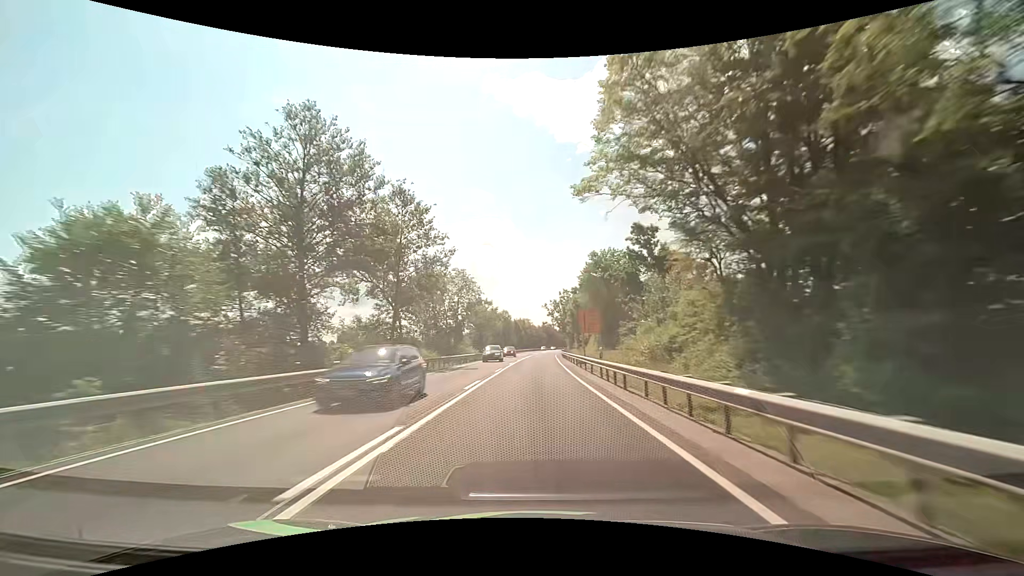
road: primary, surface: asphalt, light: Day
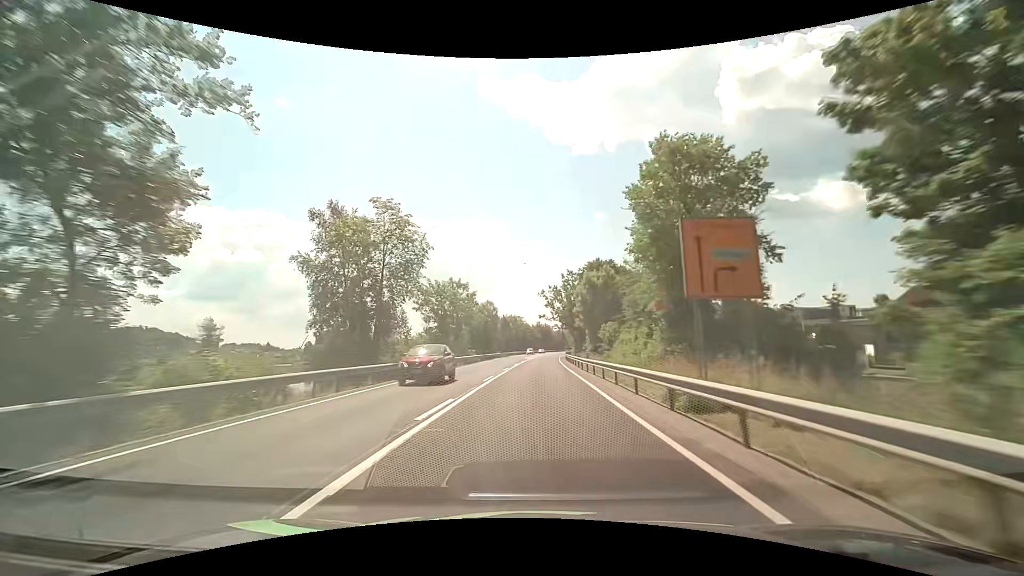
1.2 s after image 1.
(+0.3, +31.0) m; +1°
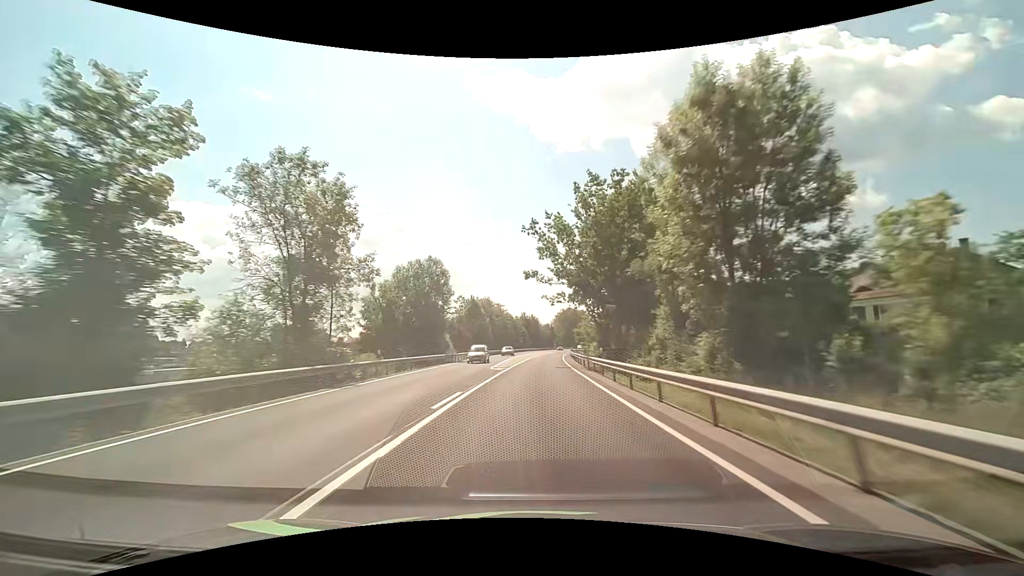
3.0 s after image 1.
(+0.6, +46.6) m; +2°
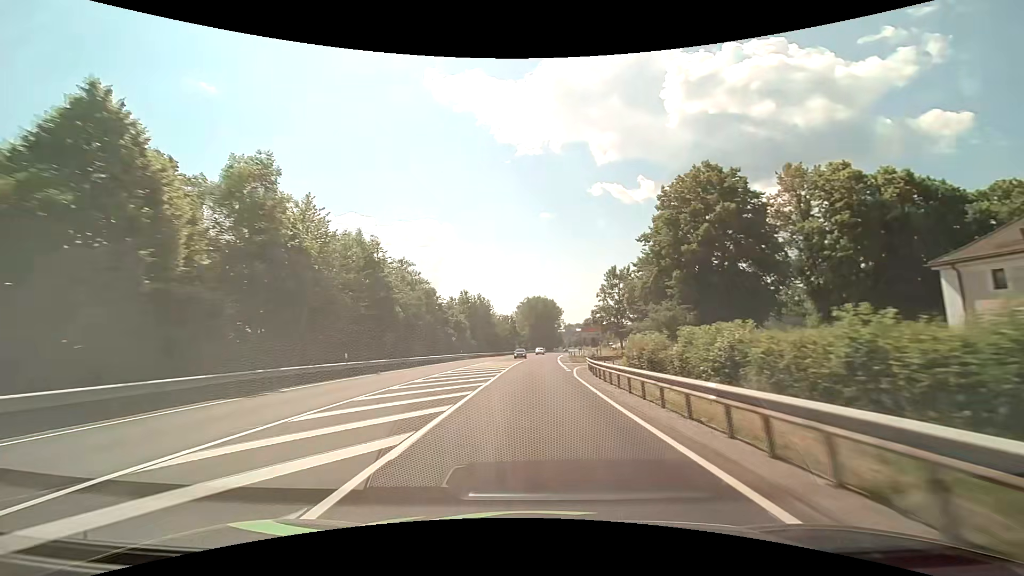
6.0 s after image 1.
(+2.6, +77.7) m; +5°
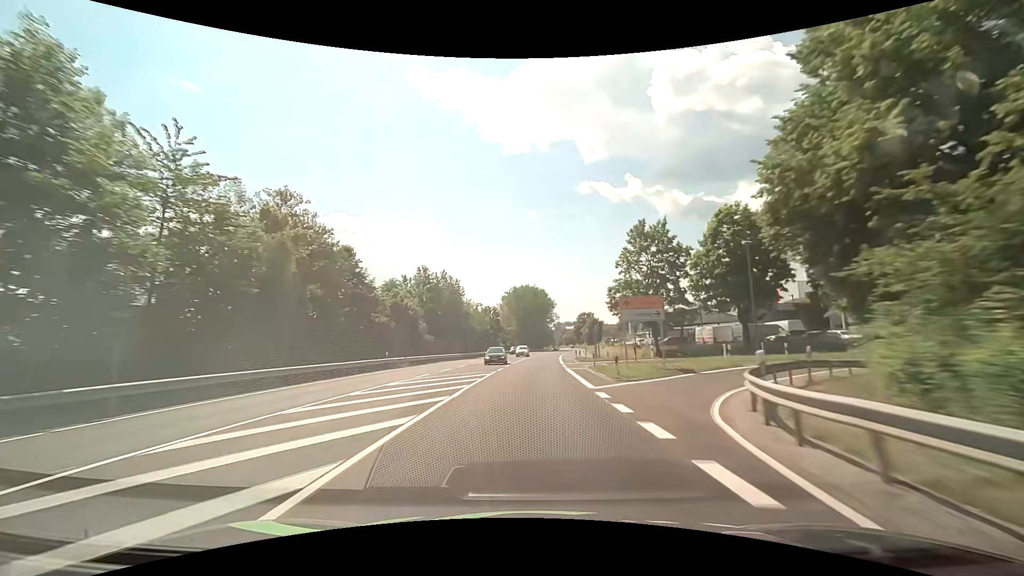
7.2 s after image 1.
(+0.3, +30.9) m; +1°
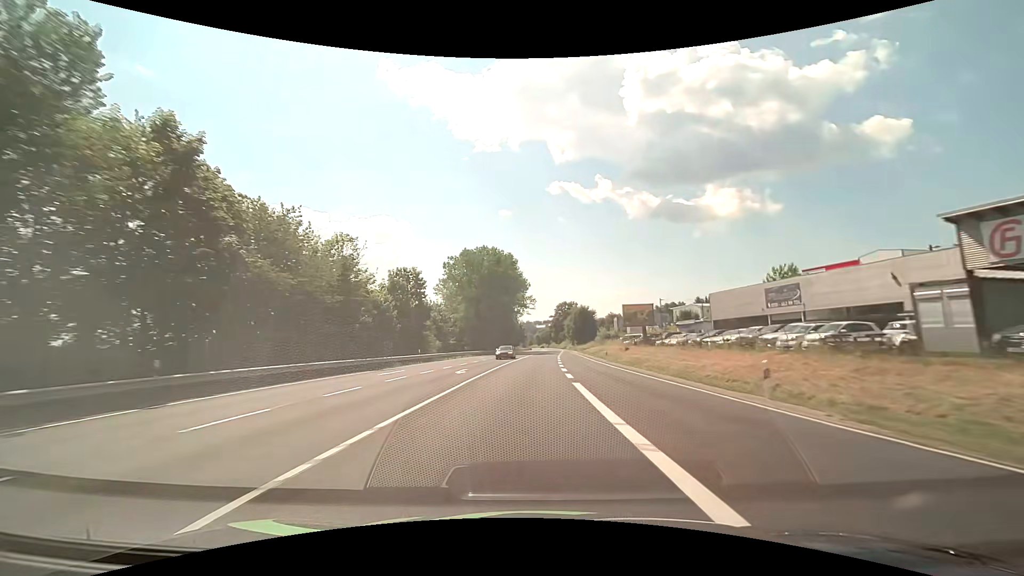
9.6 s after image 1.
(+1.9, +61.5) m; +4°
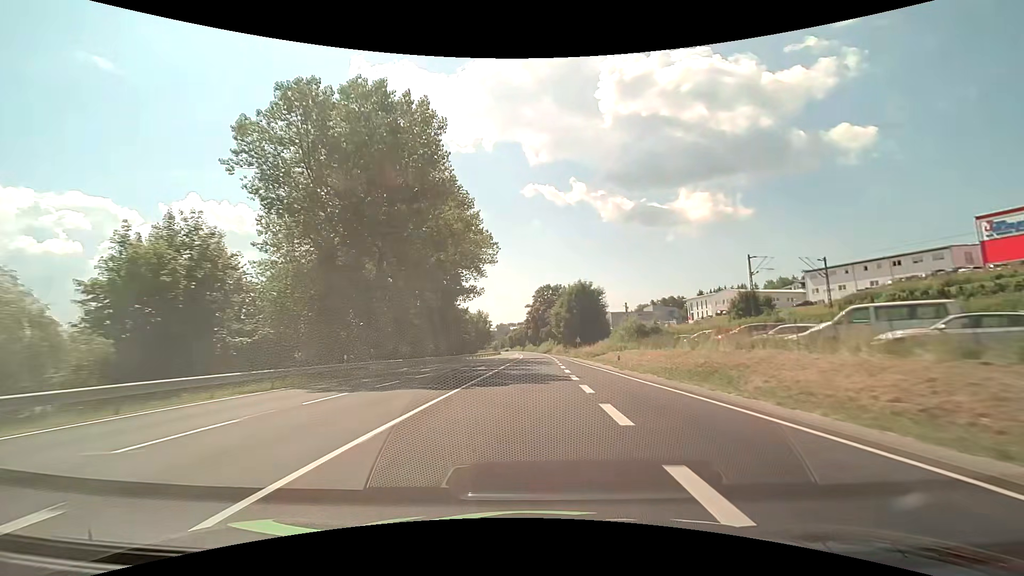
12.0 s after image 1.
(+1.8, +61.2) m; +3°
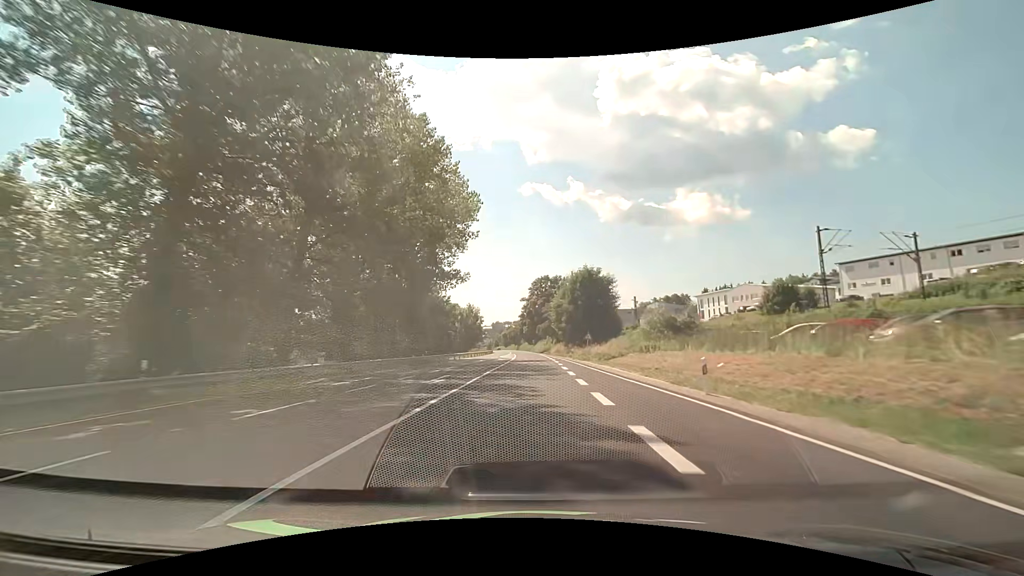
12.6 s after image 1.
(+0.1, +15.2) m; +1°
(0, +10) (0, +20) (0, +30) (0, +40) (0, +50) (0, +60) (0, +70) (-1, +80) (-1, +90) (-2, +100) m
